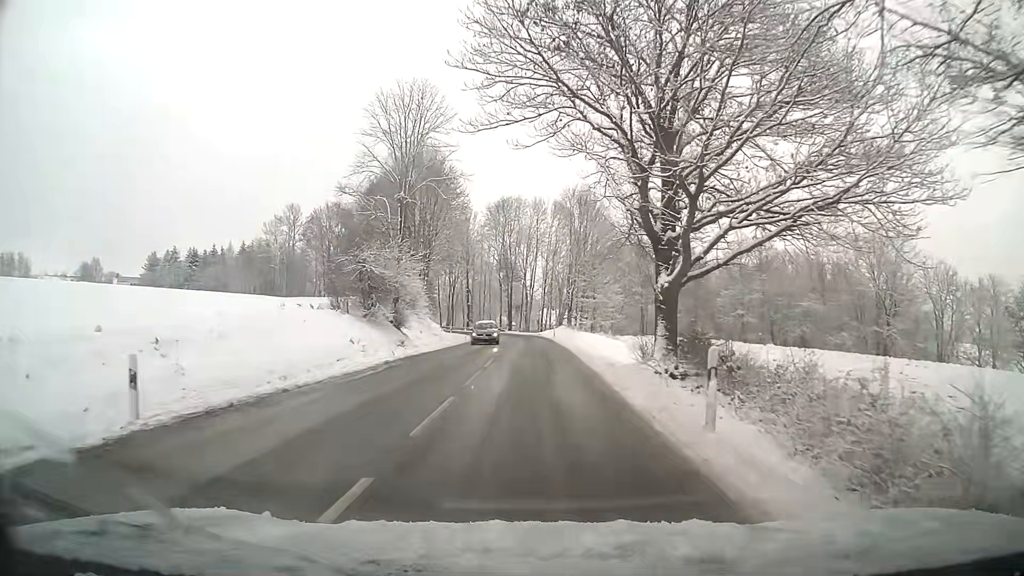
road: tertiary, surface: asphalt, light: Day
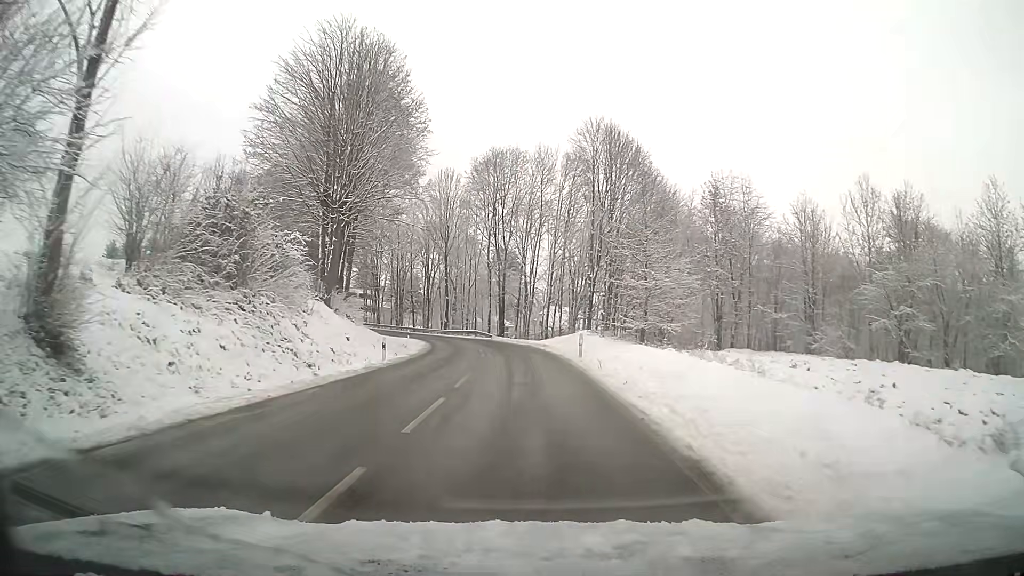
(+0.1, +30.6) m; 0°
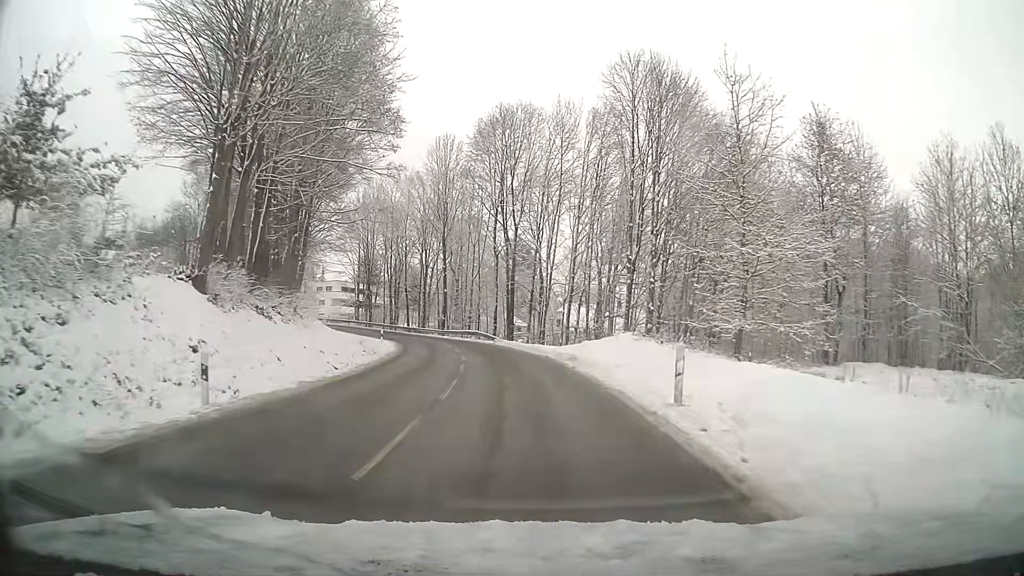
(-0.2, +15.2) m; -2°
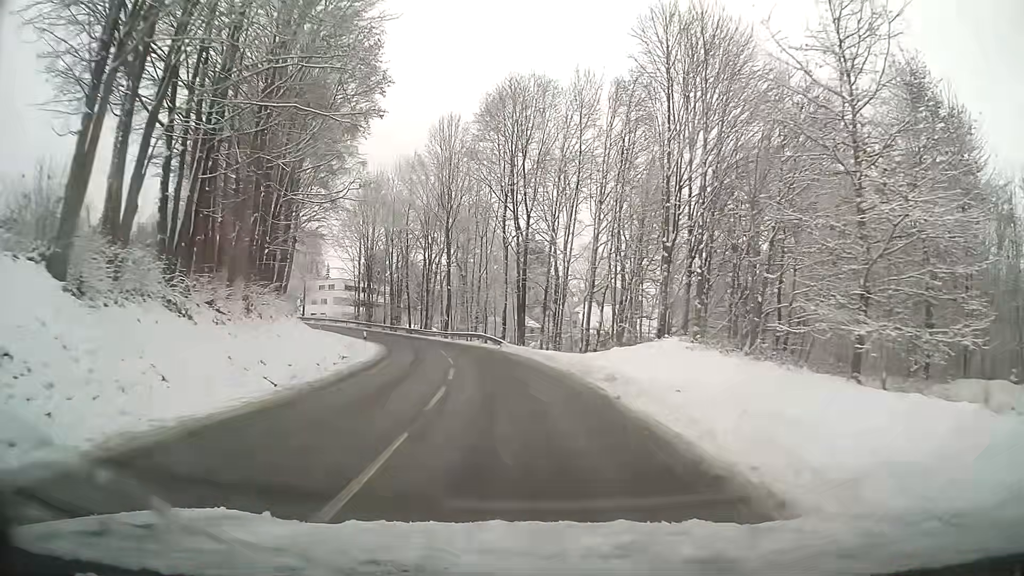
(-0.1, +7.5) m; -2°
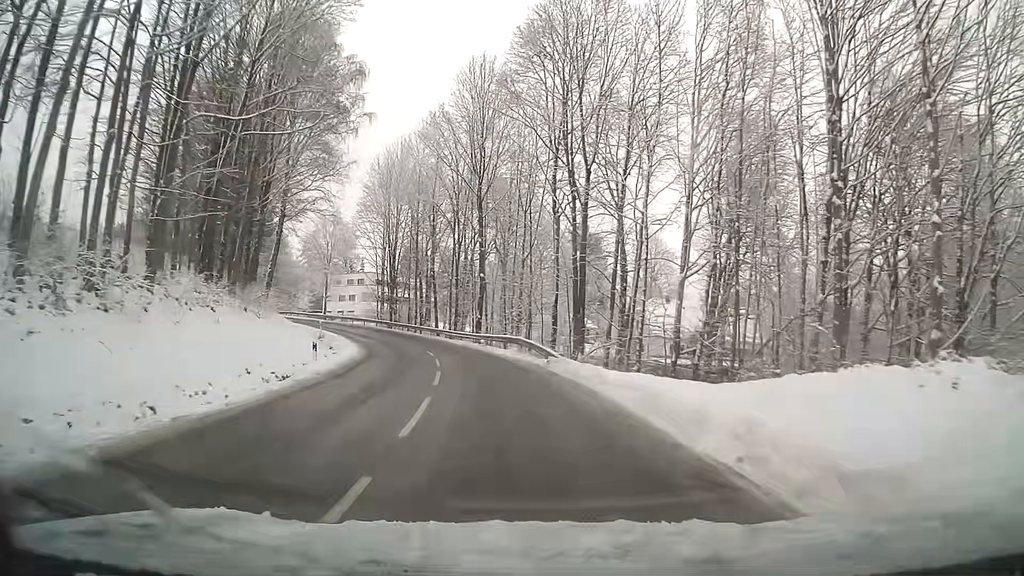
(-0.5, +15.0) m; -5°
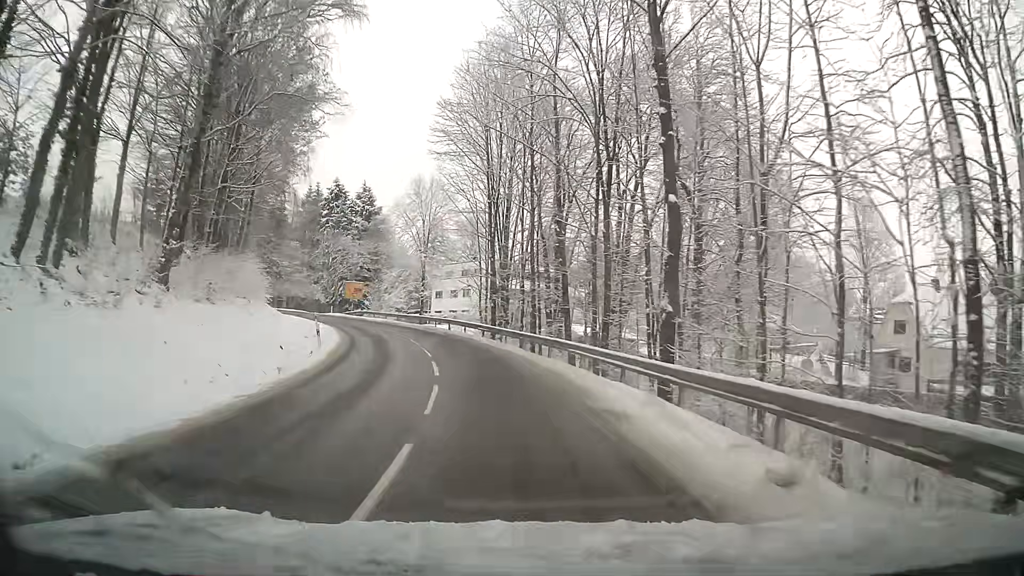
(-3.3, +29.5) m; -13°
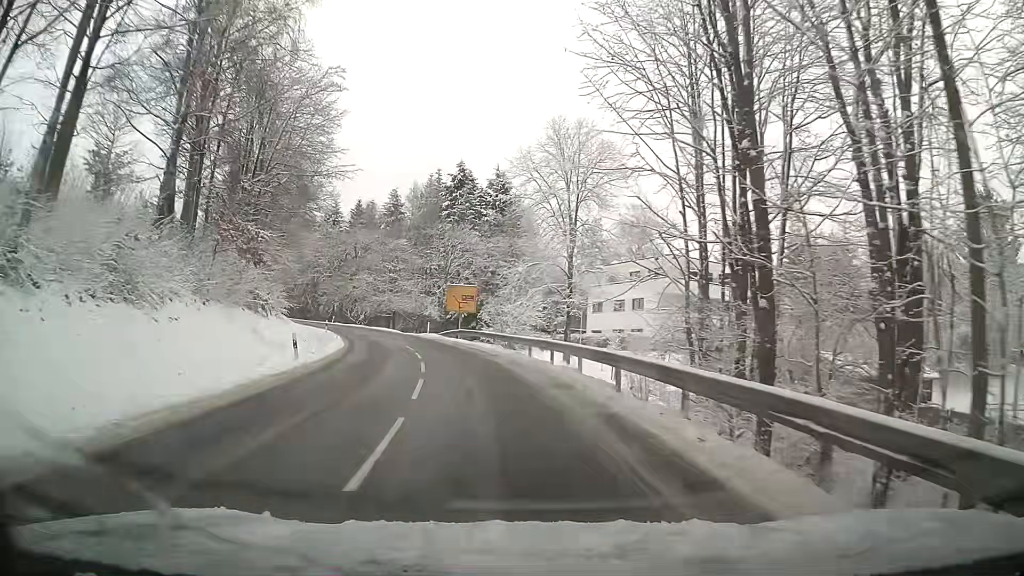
(-3.5, +29.2) m; -14°
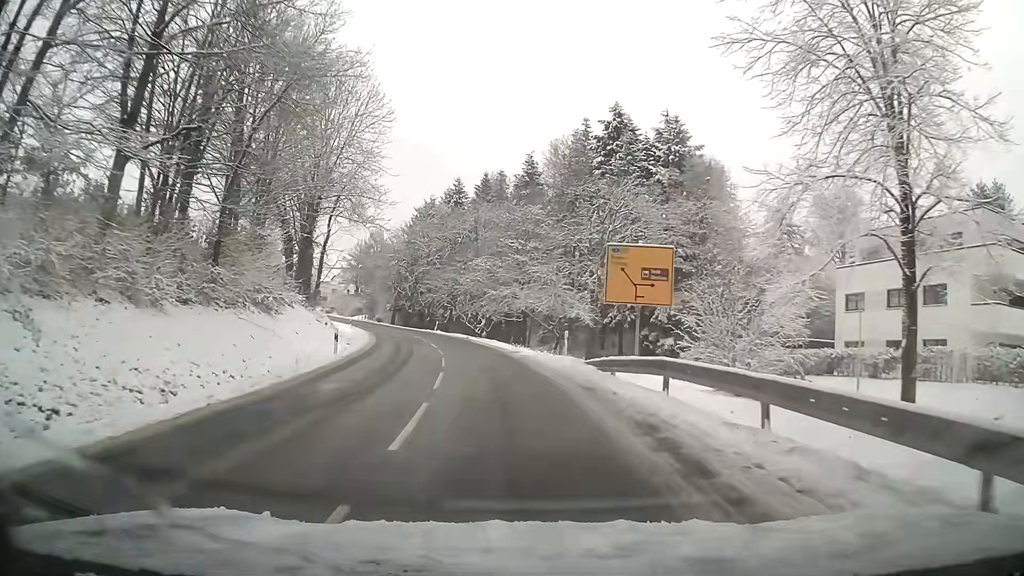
(-3.4, +29.4) m; -12°
